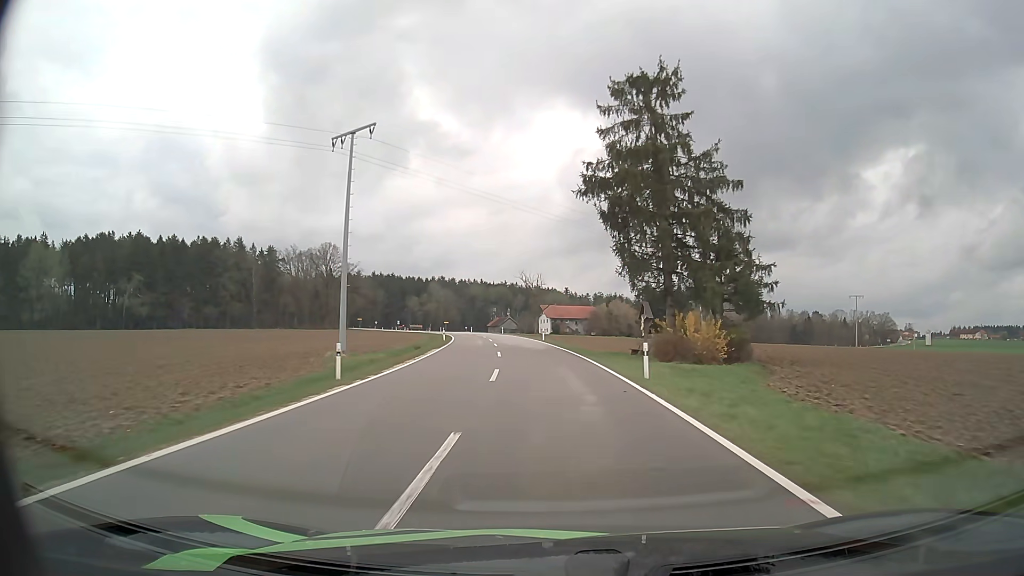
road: tertiary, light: Day
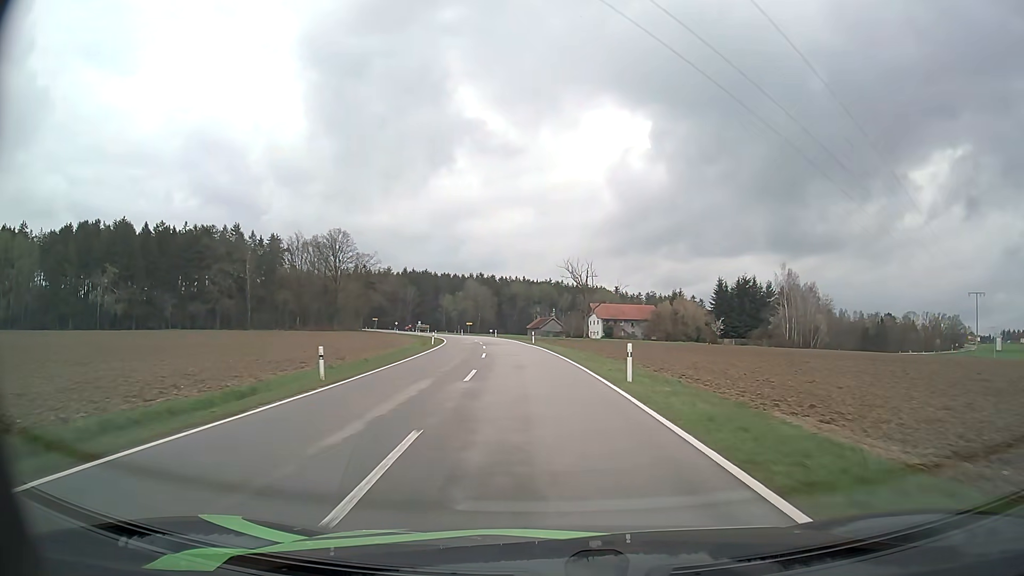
(-1.1, +34.0) m; -4°
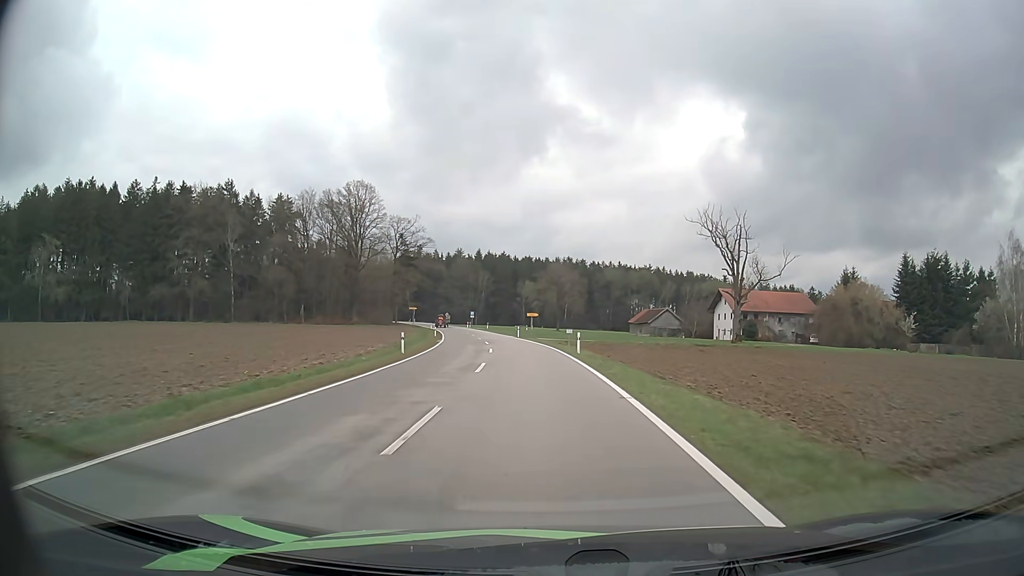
(-3.4, +54.1) m; -8°
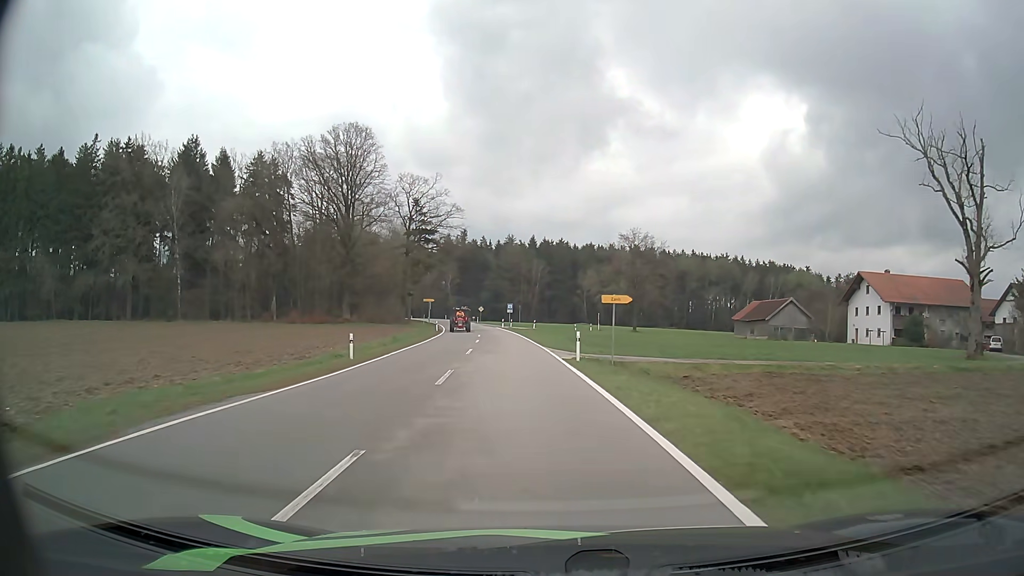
(-1.4, +37.9) m; -5°
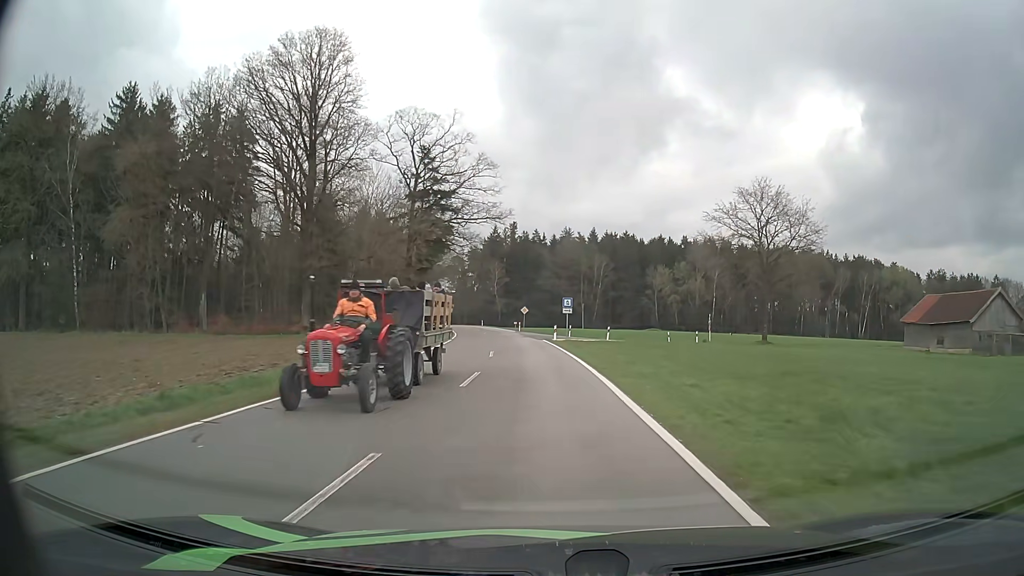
(-1.8, +33.9) m; -5°
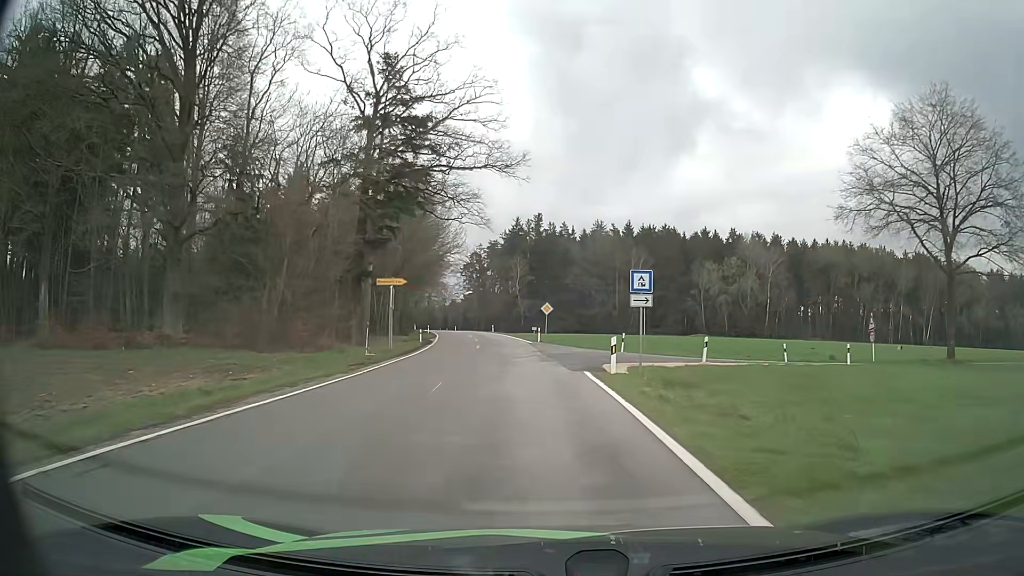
(-0.4, +25.7) m; -2°
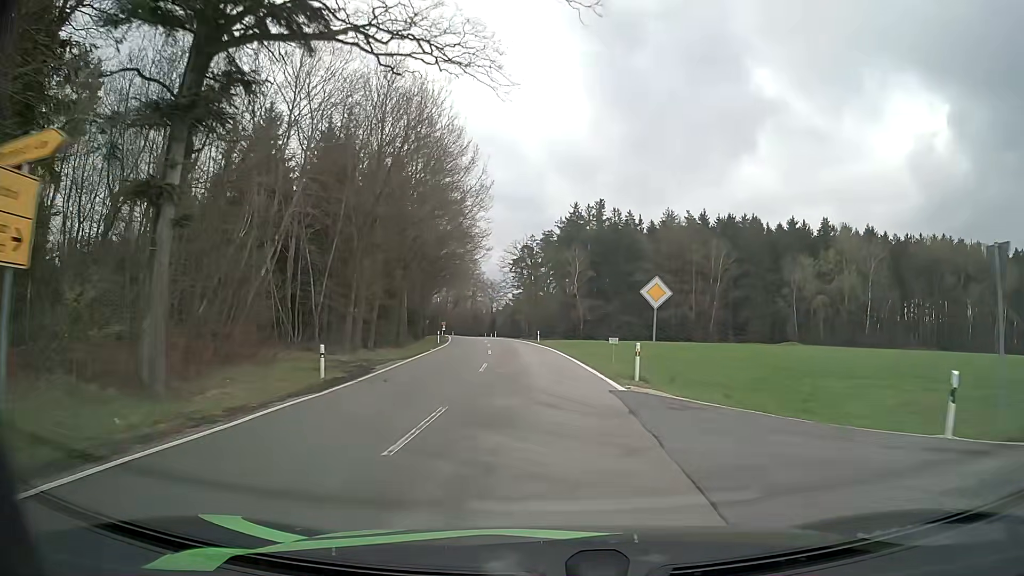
(-1.2, +27.4) m; -5°
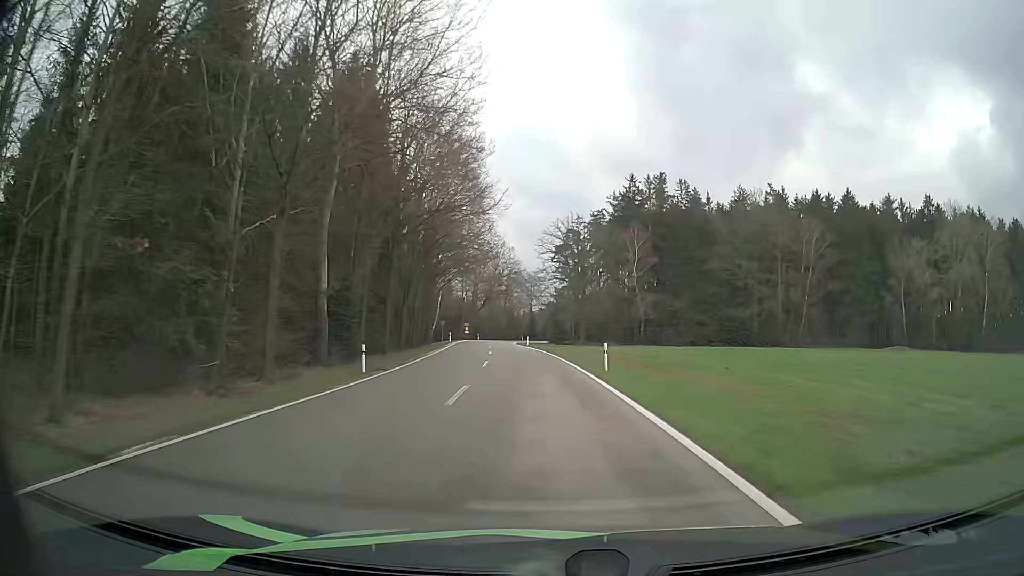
(-0.9, +29.5) m; -4°
(0, +10) (0, +20) (-1, +30) (-2, +40) (-3, +50) (-4, +60) (-5, +70) (-5, +80) (-6, +90) (-6, +100) m
